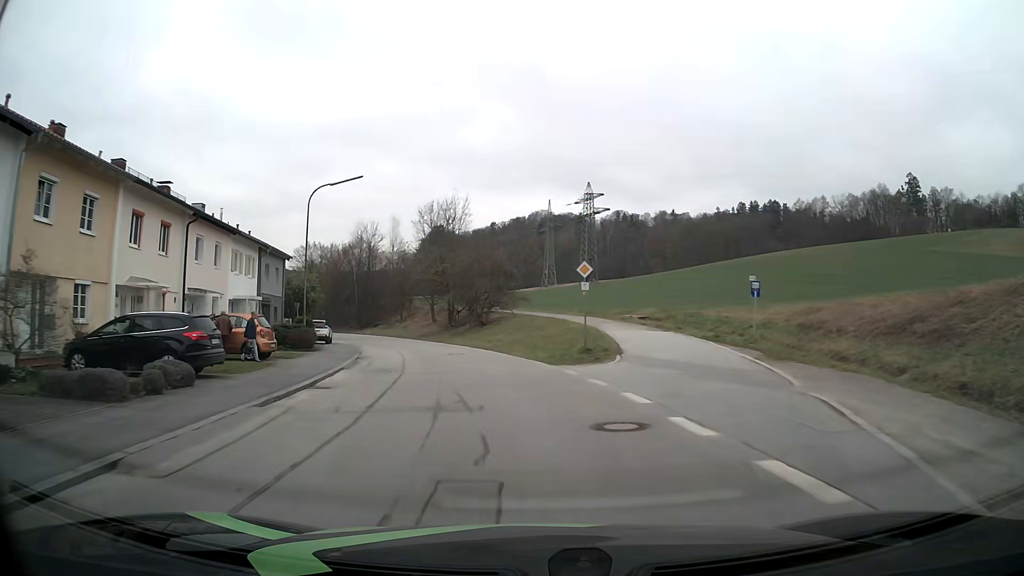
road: residential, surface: asphalt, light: Day
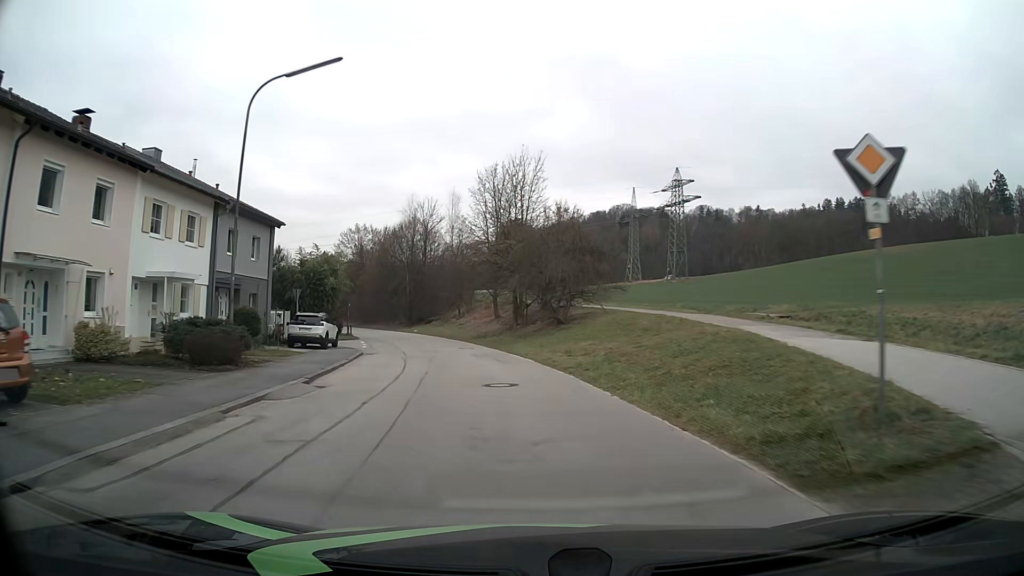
(-0.9, +15.4) m; -7°
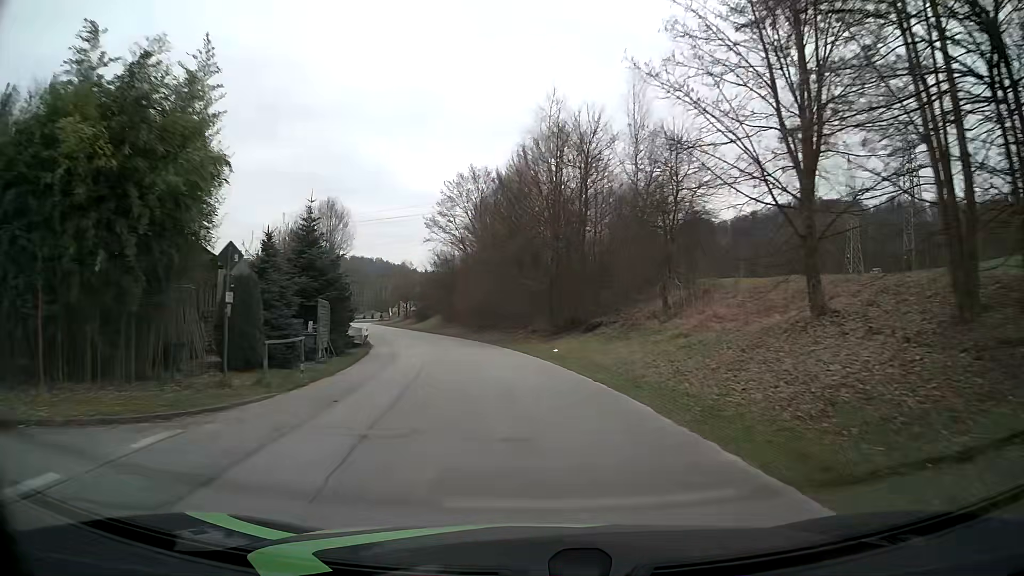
(-5.1, +38.2) m; -15°
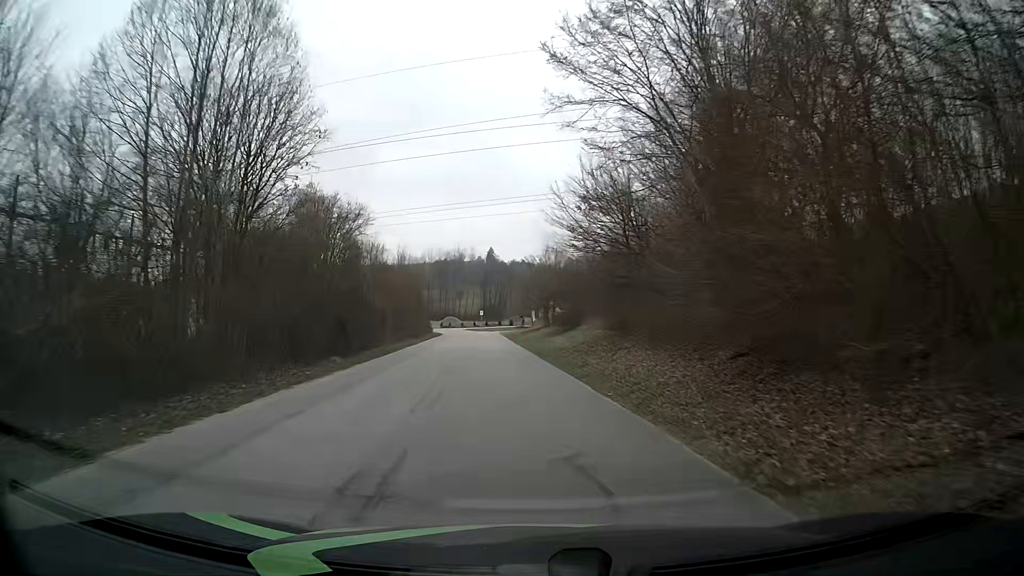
(-4.7, +37.9) m; -14°
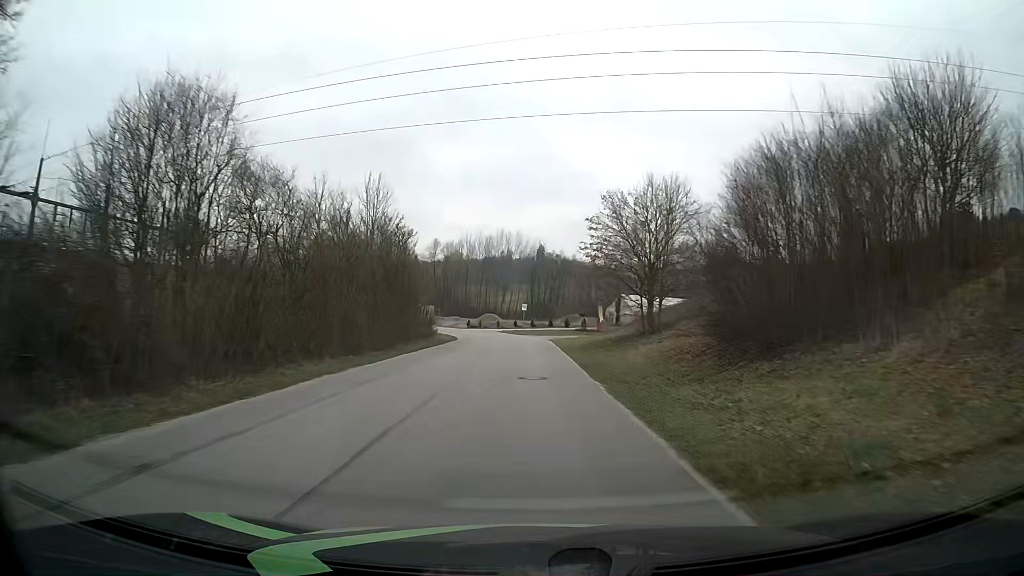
(-1.5, +30.5) m; -4°
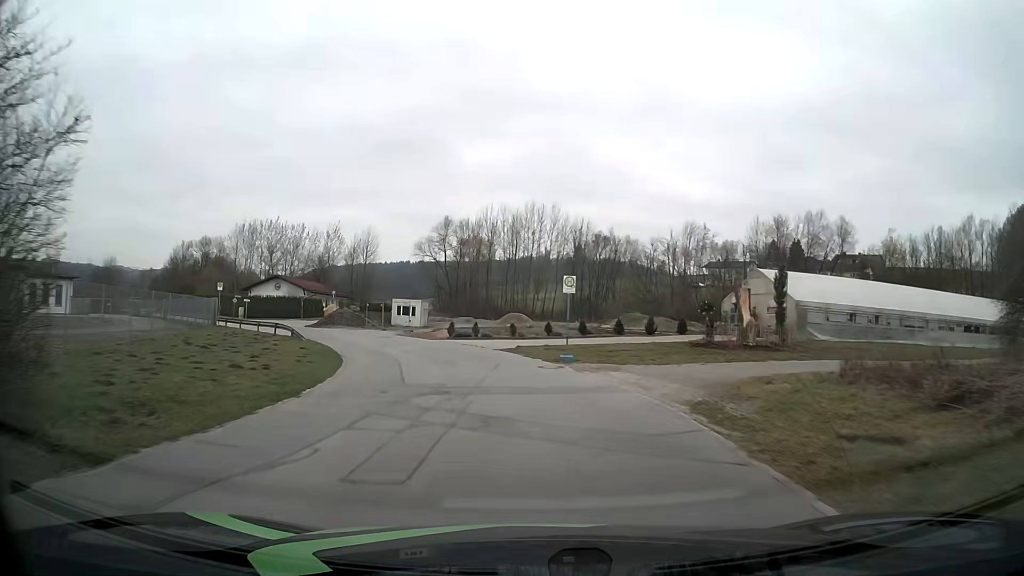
(-0.5, +38.3) m; -3°
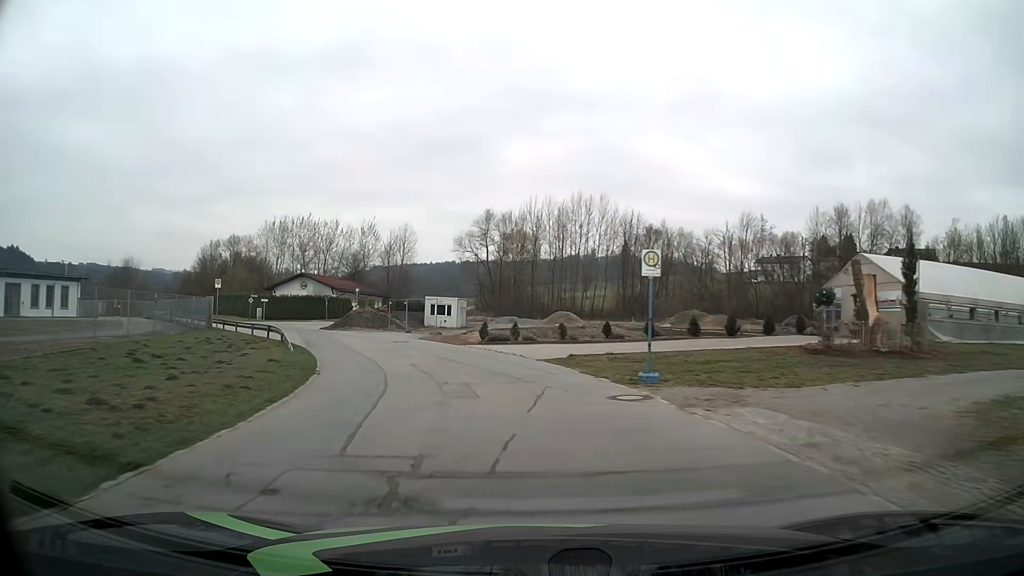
(-0.2, +7.6) m; -4°
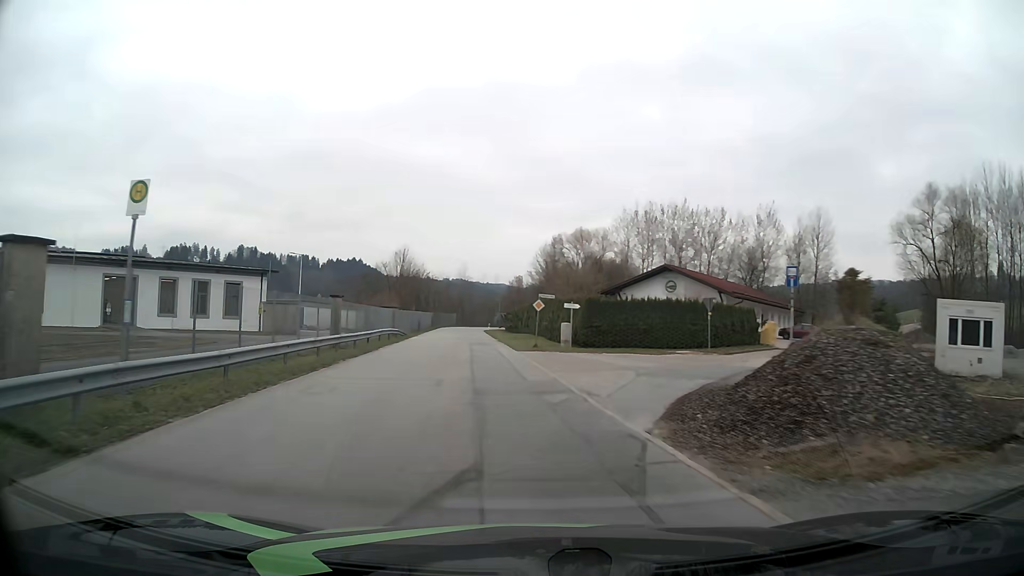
(-10.2, +36.1) m; -33°
(-1, +10) (-1, +20) (-3, +30) (-4, +40) (-5, +50) (-6, +60) (-7, +70) (-8, +80) (-9, +90) (-10, +100) m
